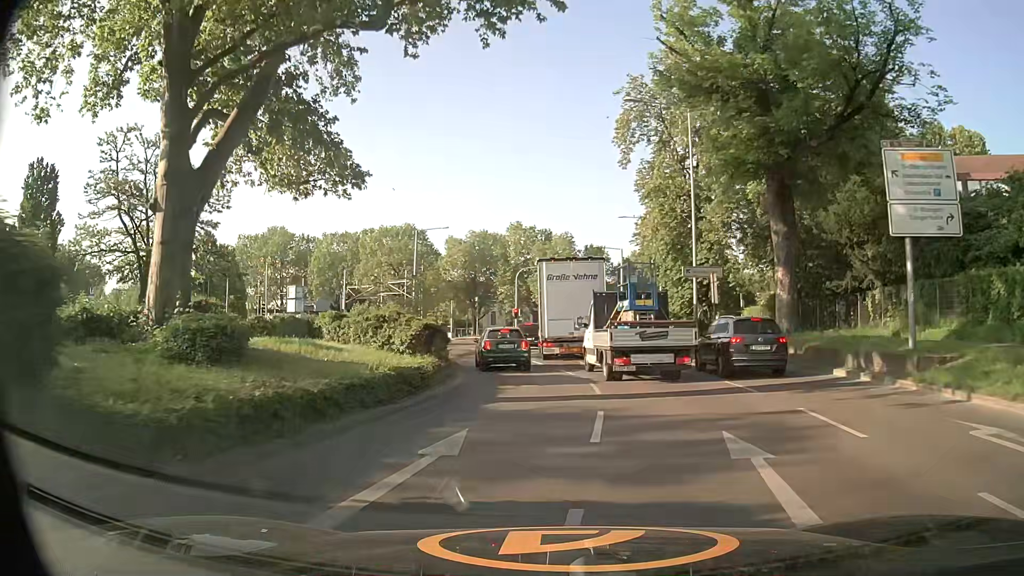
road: secondary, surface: asphalt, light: Day
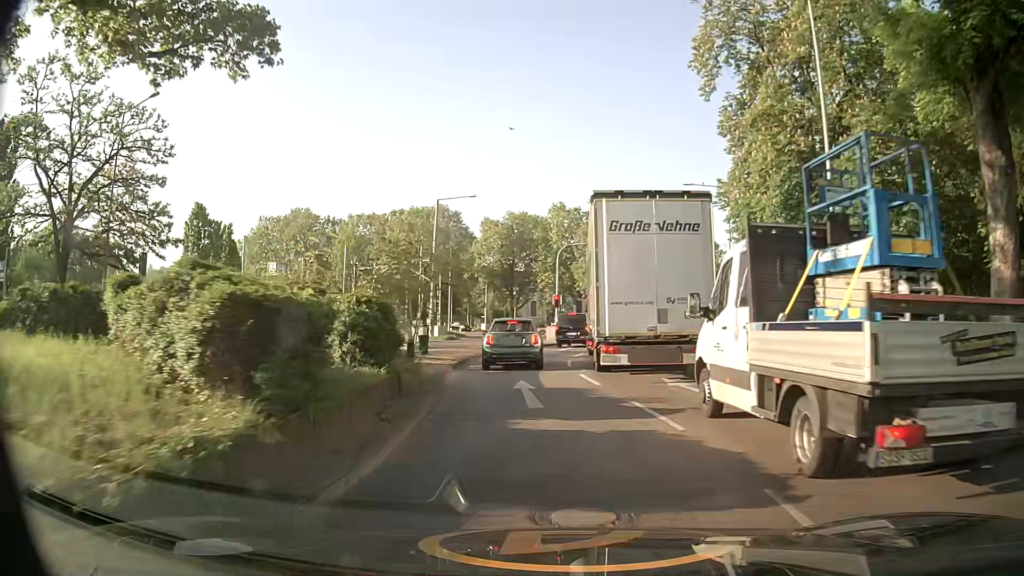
(-0.3, +11.8) m; -3°
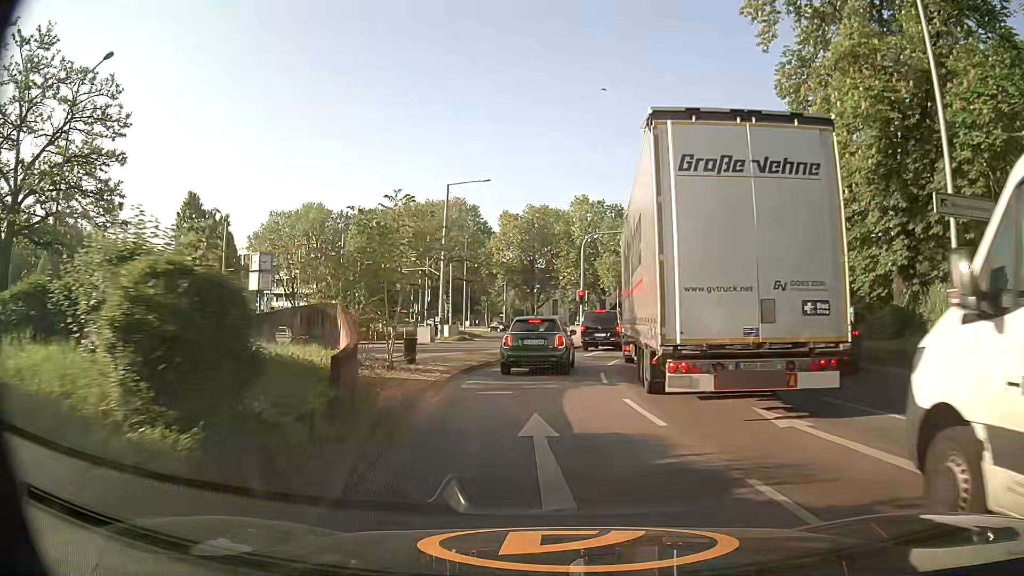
(-0.1, +5.6) m; -3°
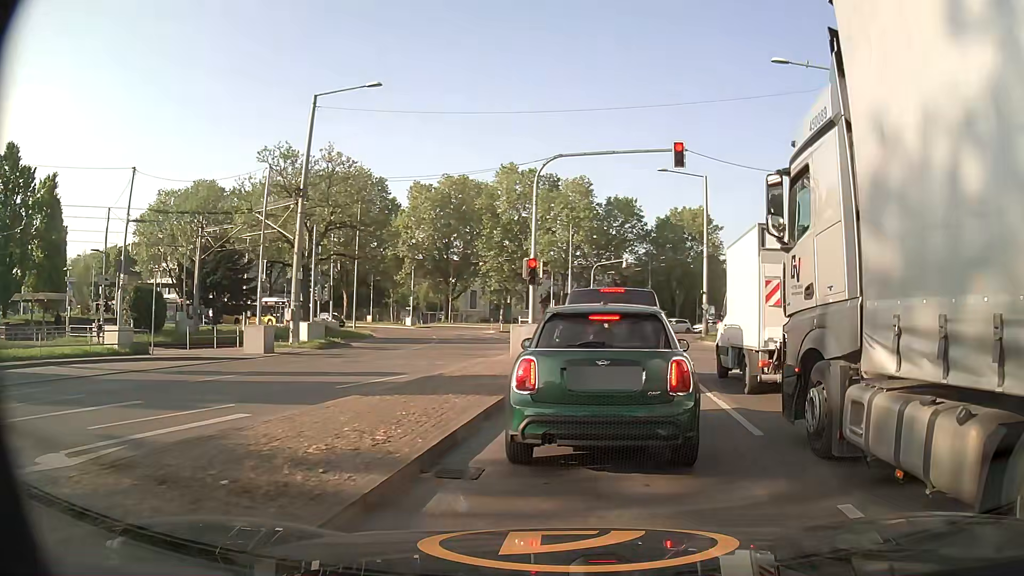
(-0.1, +18.4) m; +10°
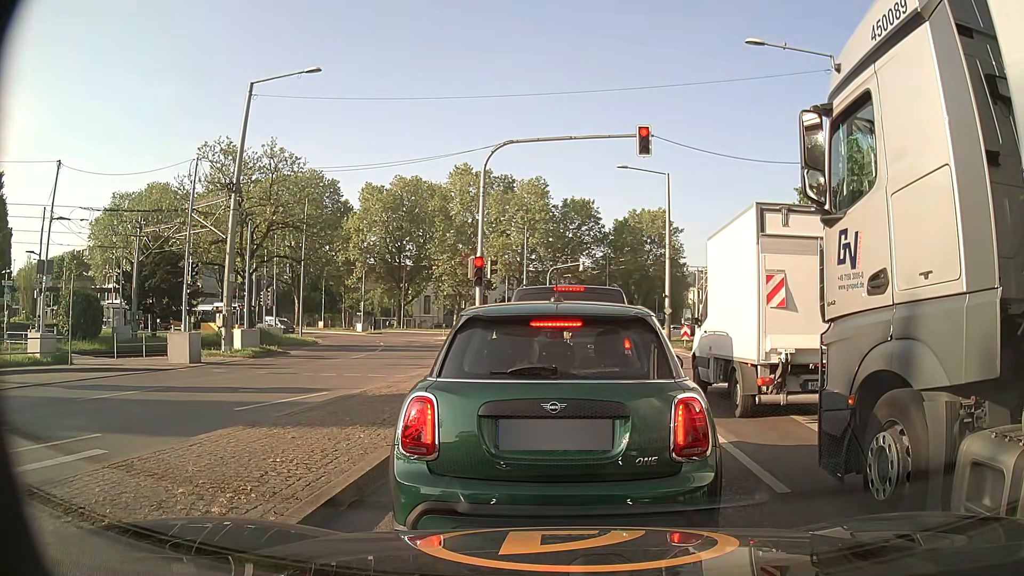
(0.0, +2.2) m; +1°
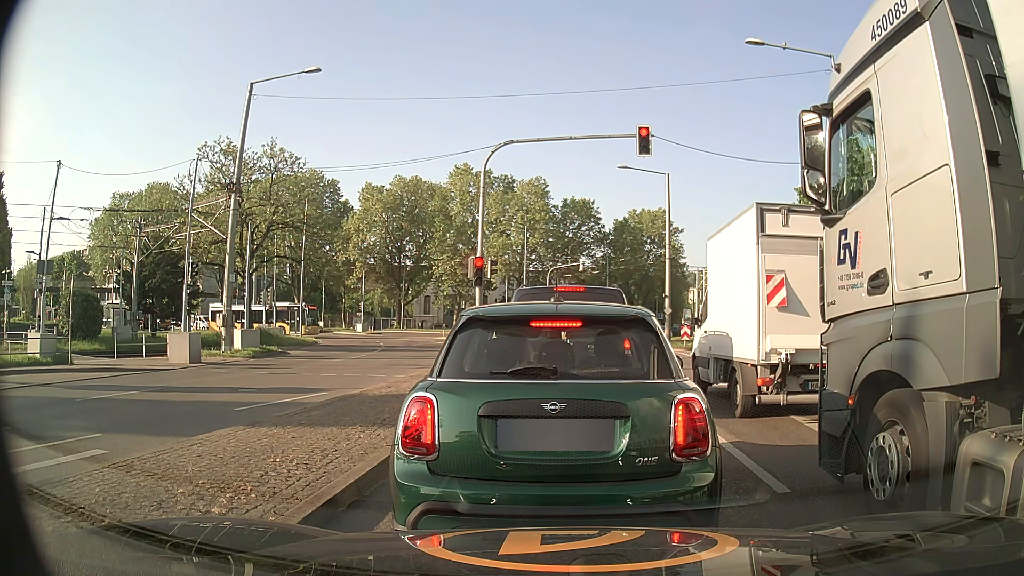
(0.0, +0.1) m; 0°
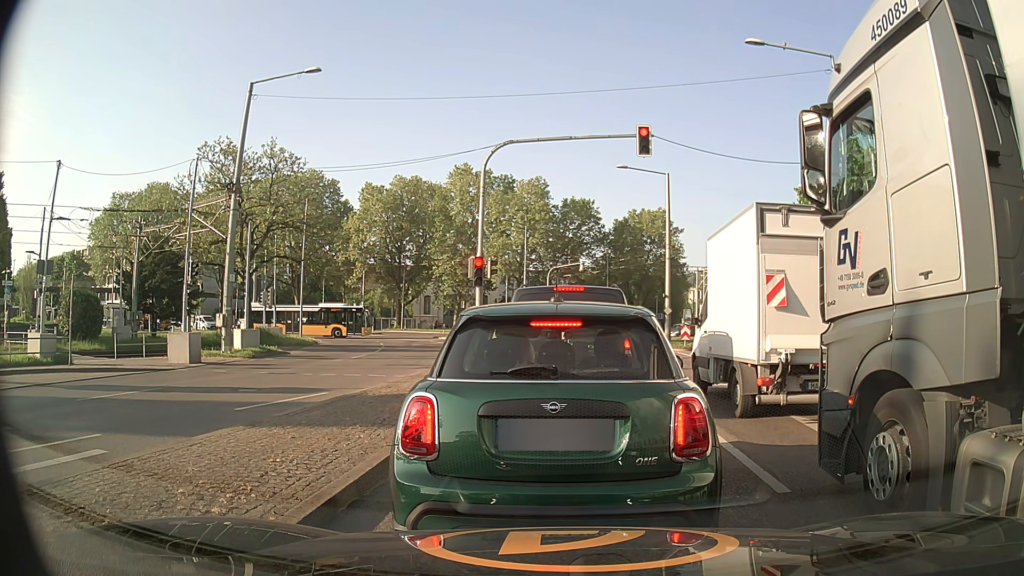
(0.0, 0.0) m; 0°
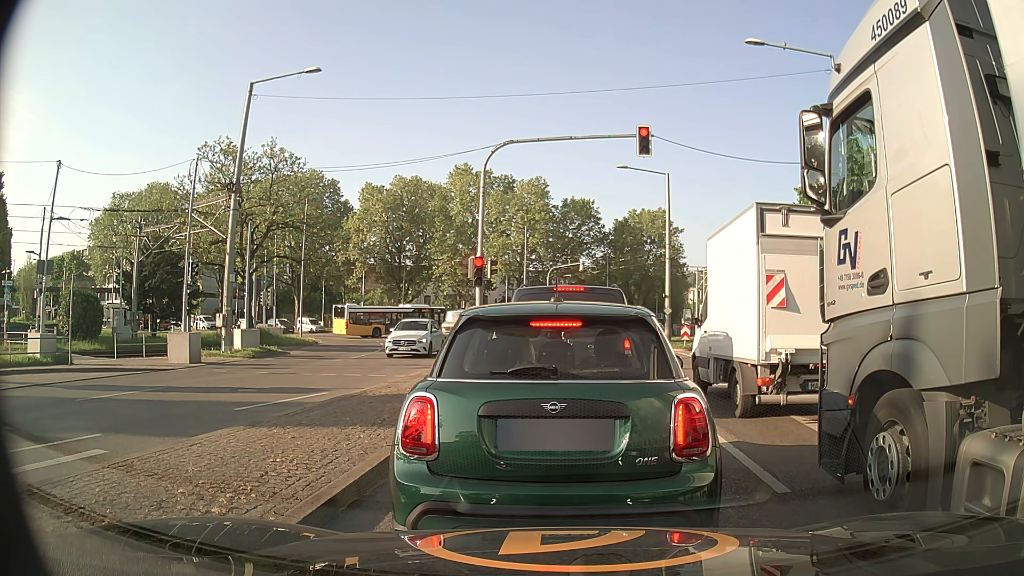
(0.0, 0.0) m; 0°
(0, +10) (+1, +20) (+2, +30) (+2, +40) (0, +50) (-3, +59) (-8, +68) (-15, +75) (-22, +82) (-31, +87) m
